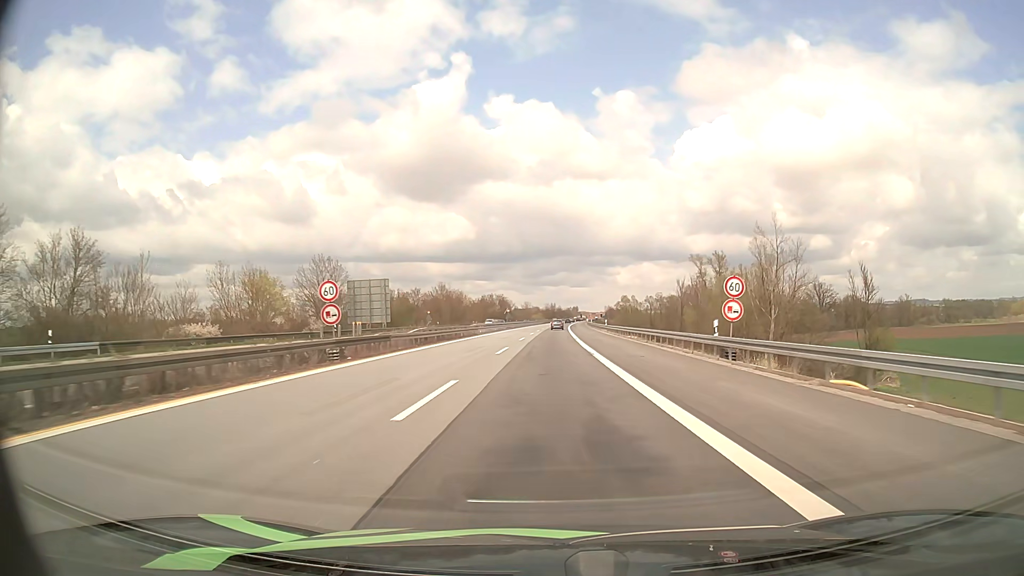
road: motorway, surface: asphalt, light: Day
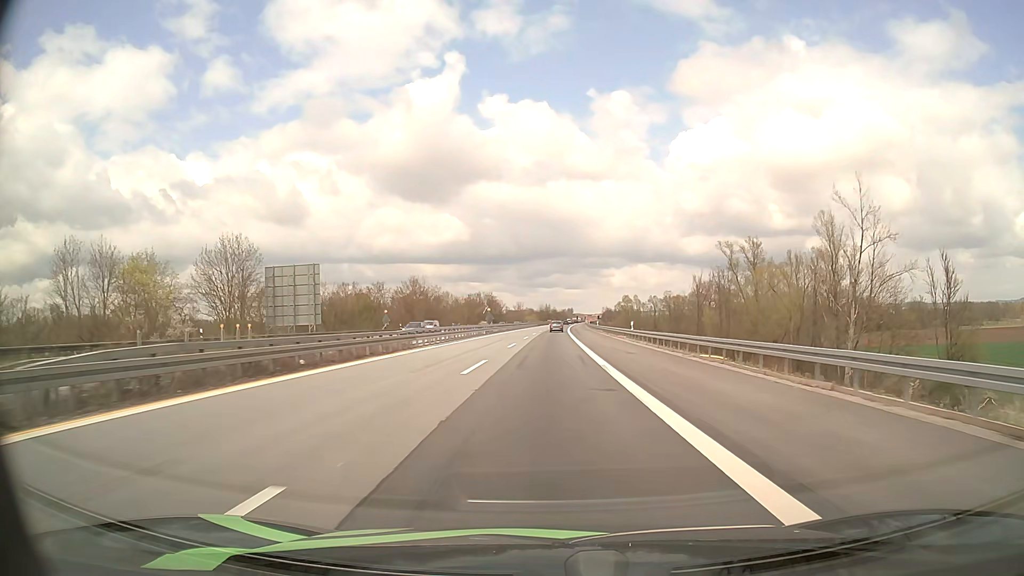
(+0.1, +27.8) m; 0°
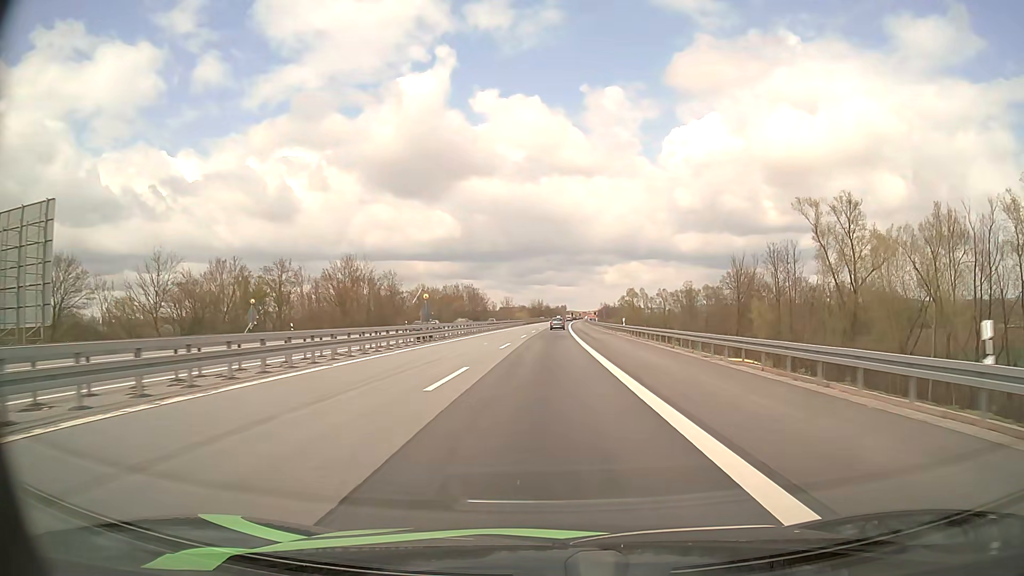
(+0.2, +40.4) m; +1°
(0, +10) (0, +20) (0, +30) (0, +40) (0, +50) (0, +60) (+1, +70) (+1, +80) (+1, +90) (+1, +100) m
